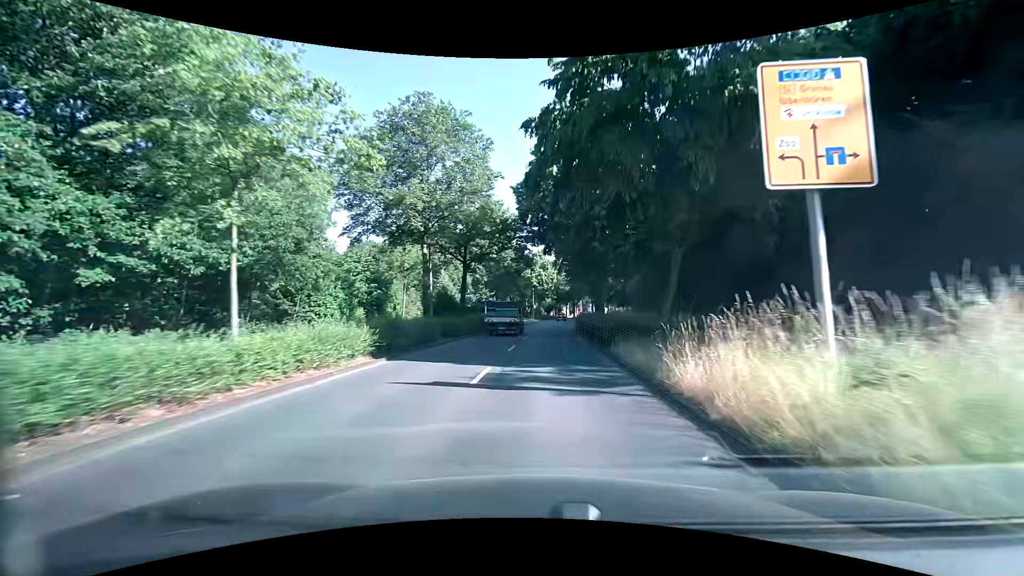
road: primary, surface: asphalt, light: Day
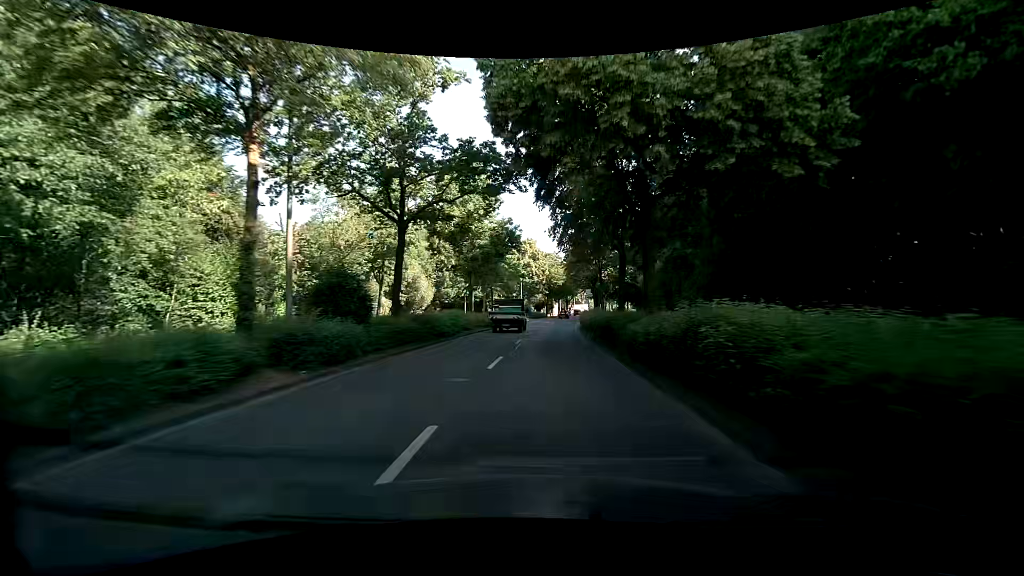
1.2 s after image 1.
(+0.2, +15.7) m; +1°
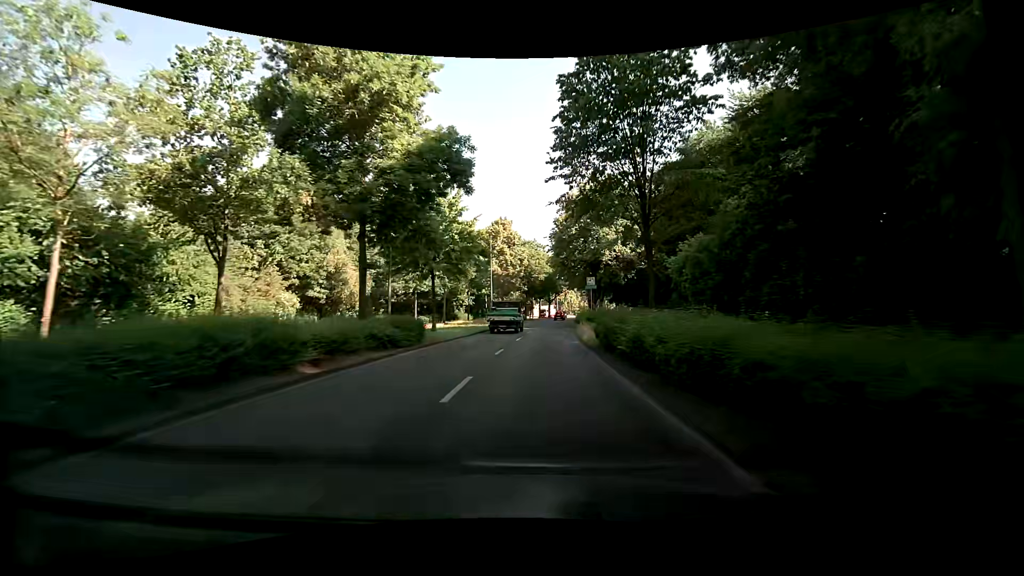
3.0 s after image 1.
(+0.6, +22.2) m; +5°
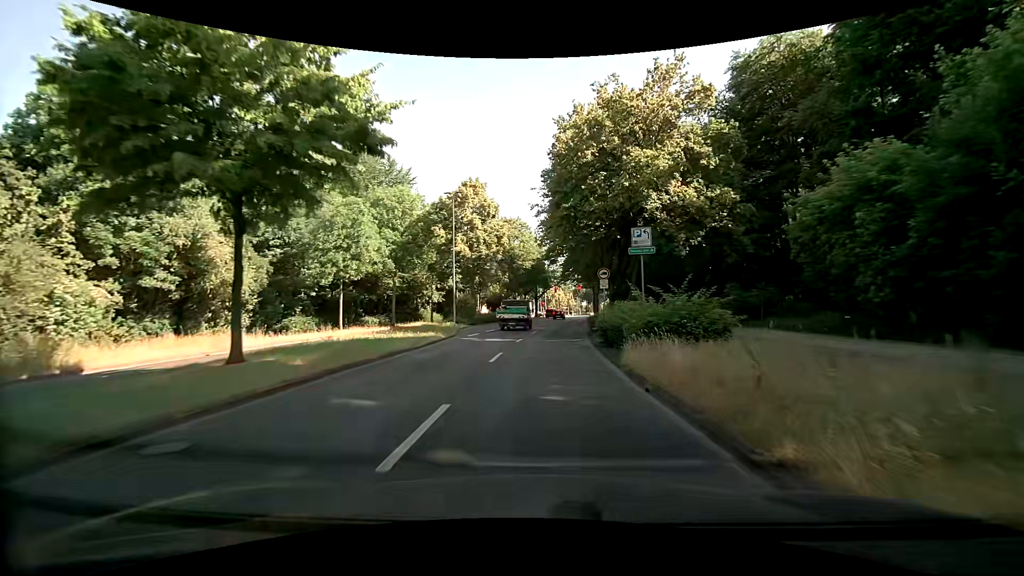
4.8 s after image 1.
(-0.8, +20.9) m; -1°
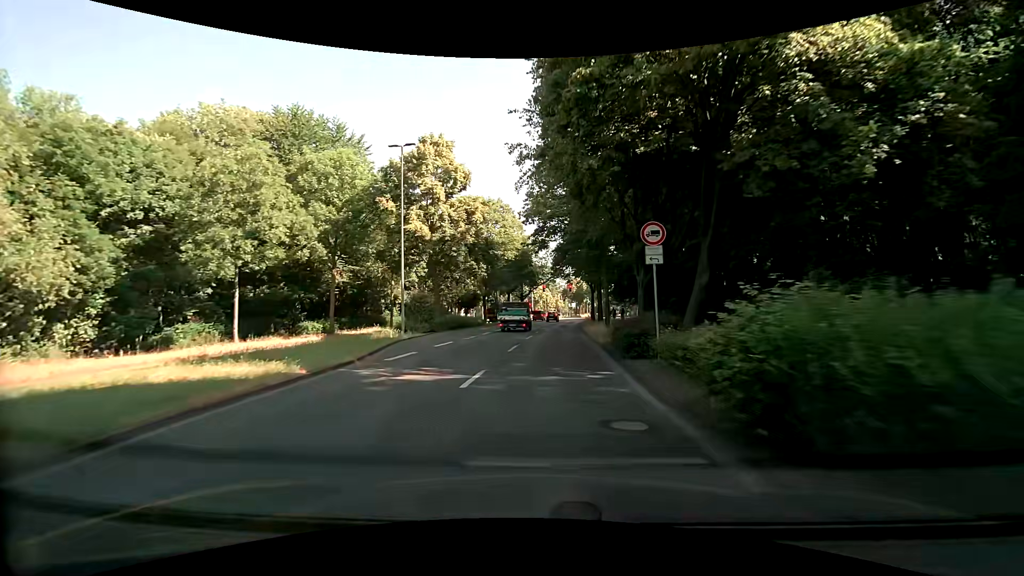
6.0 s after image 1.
(+0.3, +13.4) m; +2°
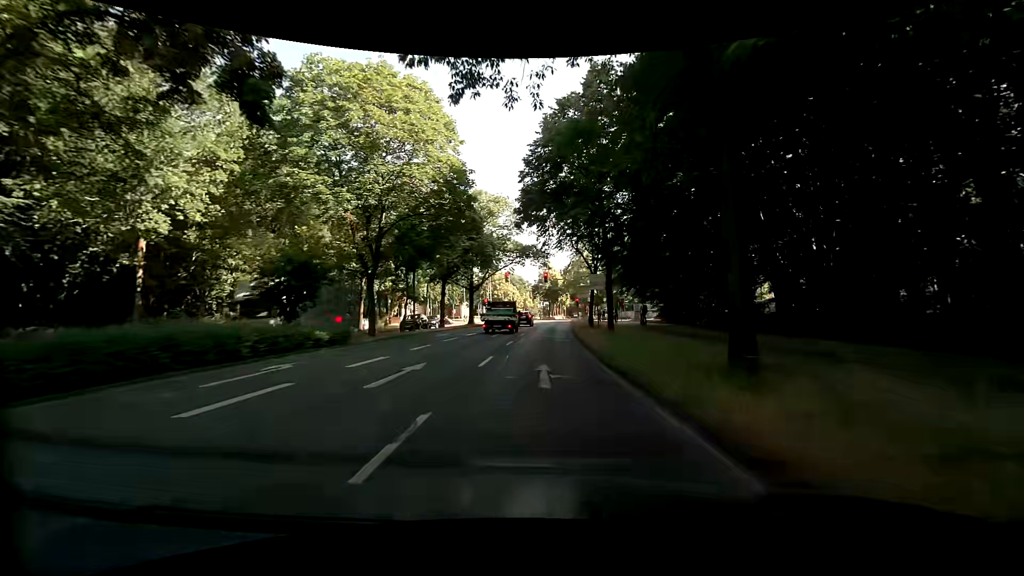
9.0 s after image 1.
(+1.1, +31.9) m; +4°
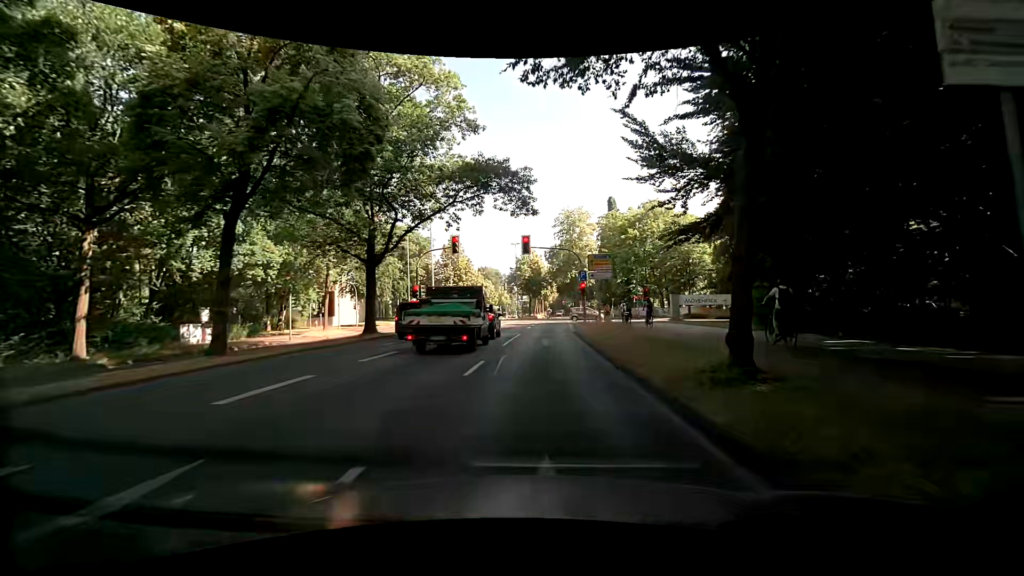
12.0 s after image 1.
(+0.2, +28.9) m; +3°
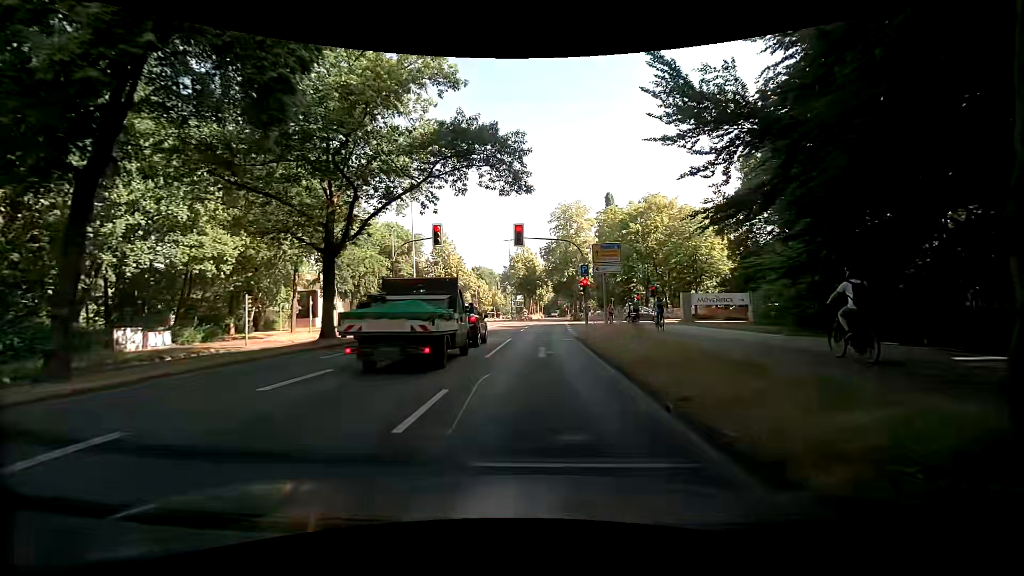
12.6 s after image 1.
(0.0, +4.7) m; -1°
